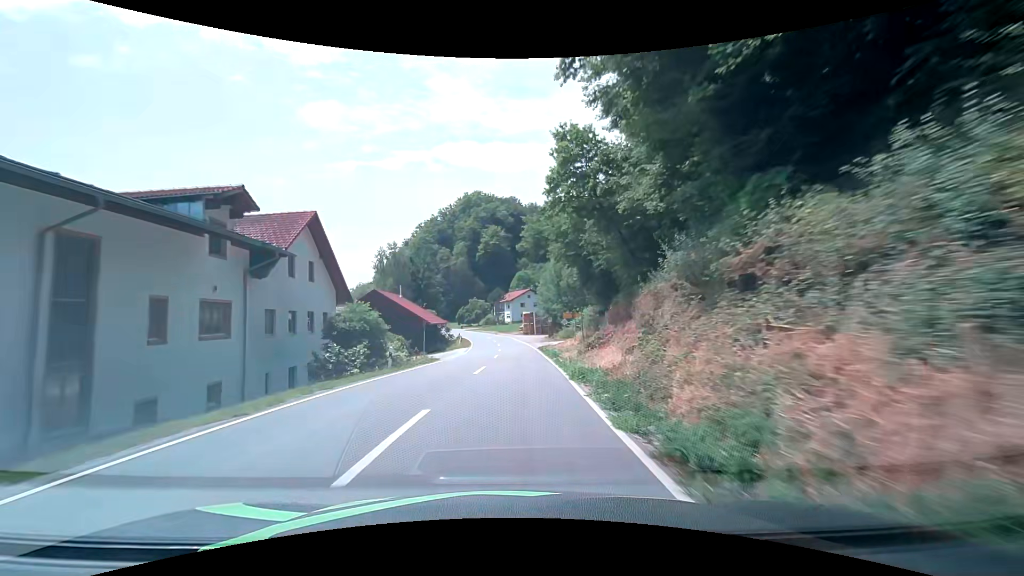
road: secondary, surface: asphalt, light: Day
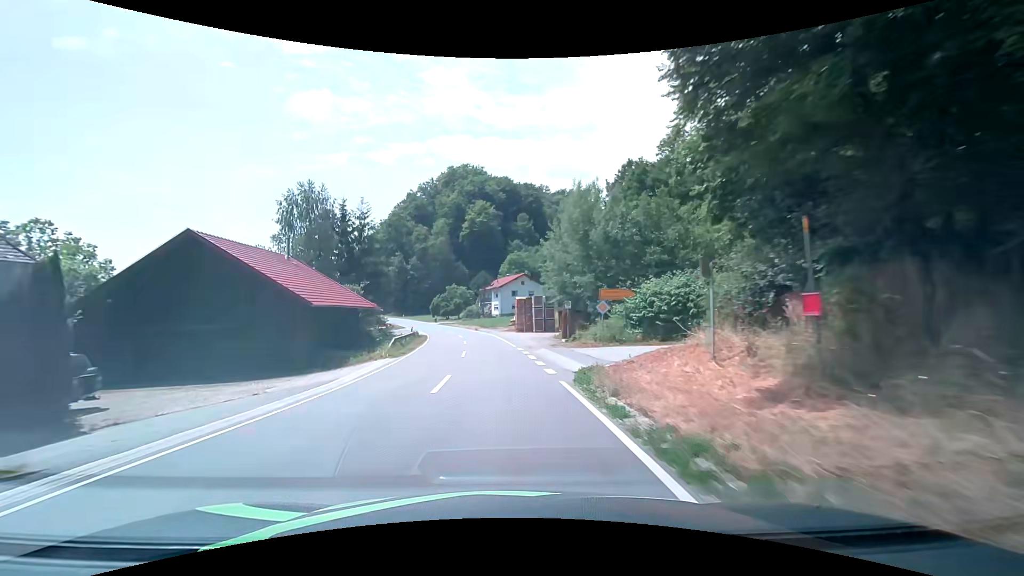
(+0.9, +29.6) m; +1°
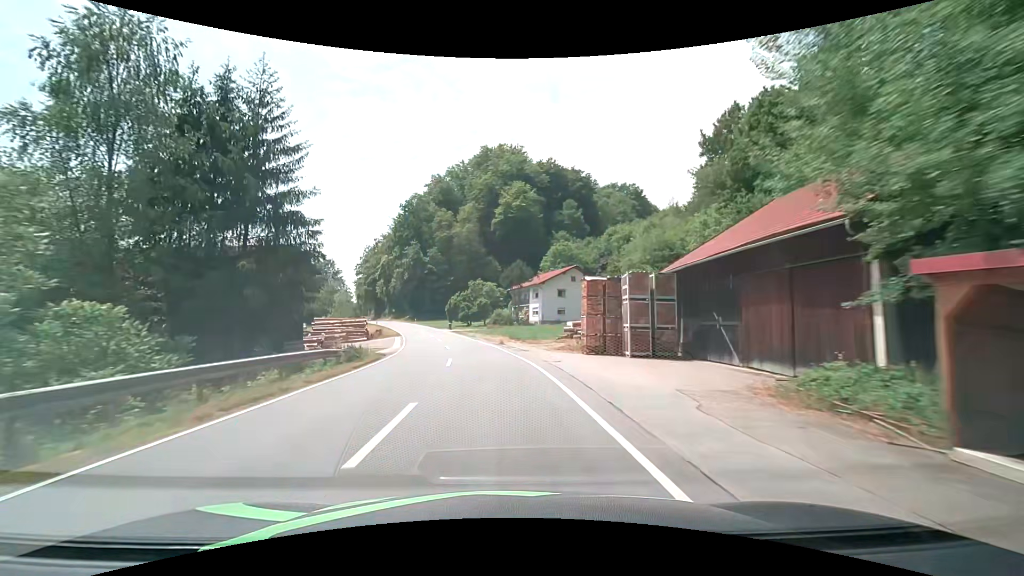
(-0.8, +29.9) m; -4°
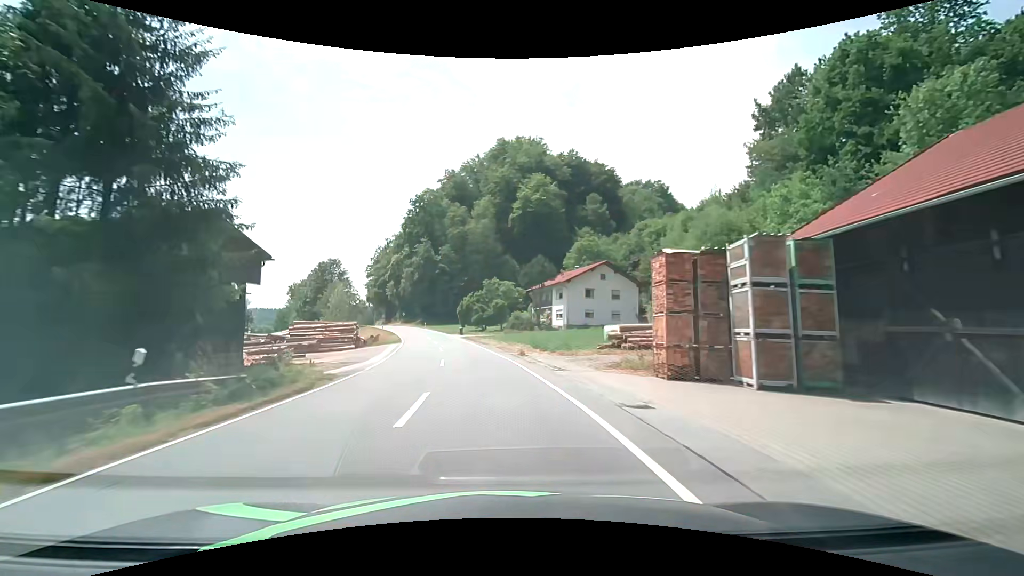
(-0.2, +9.9) m; -2°
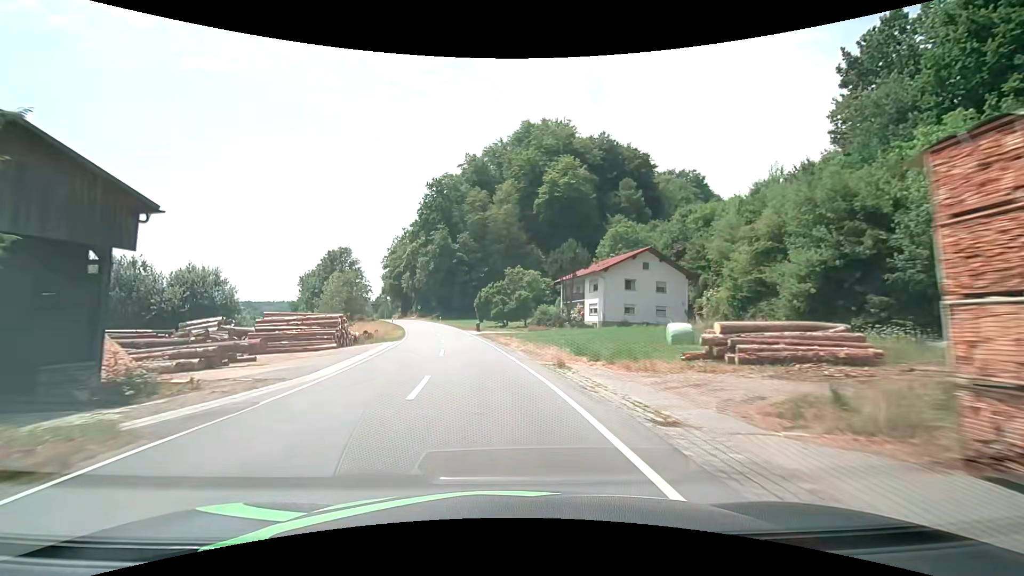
(-0.2, +9.8) m; -2°
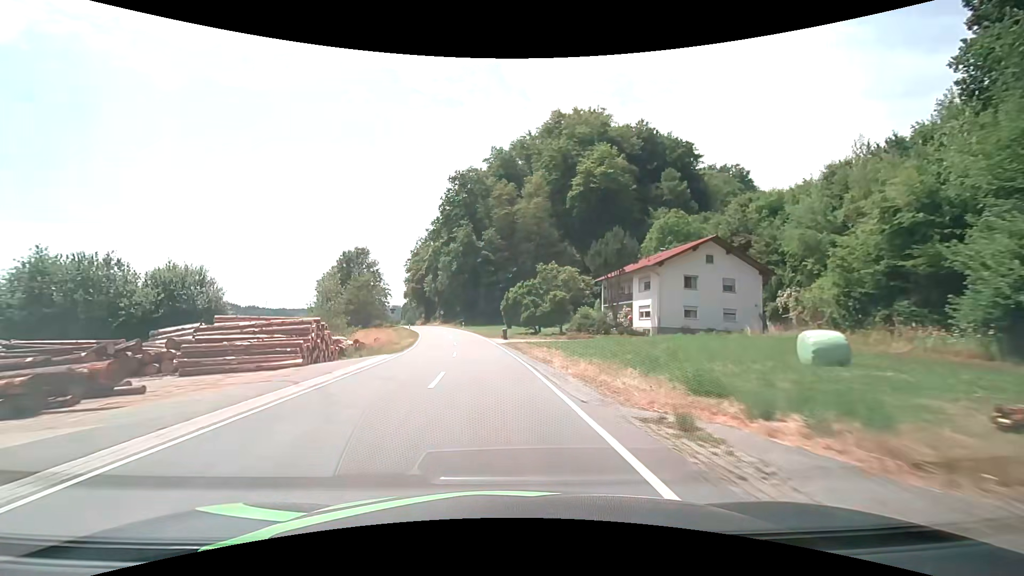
(-0.3, +9.7) m; -3°
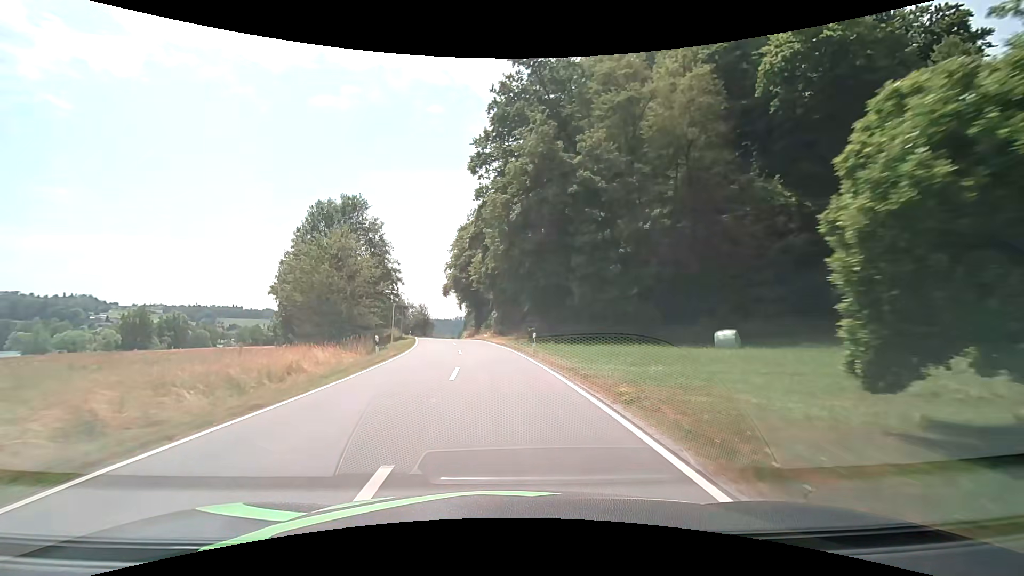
(-3.8, +46.4) m; -8°
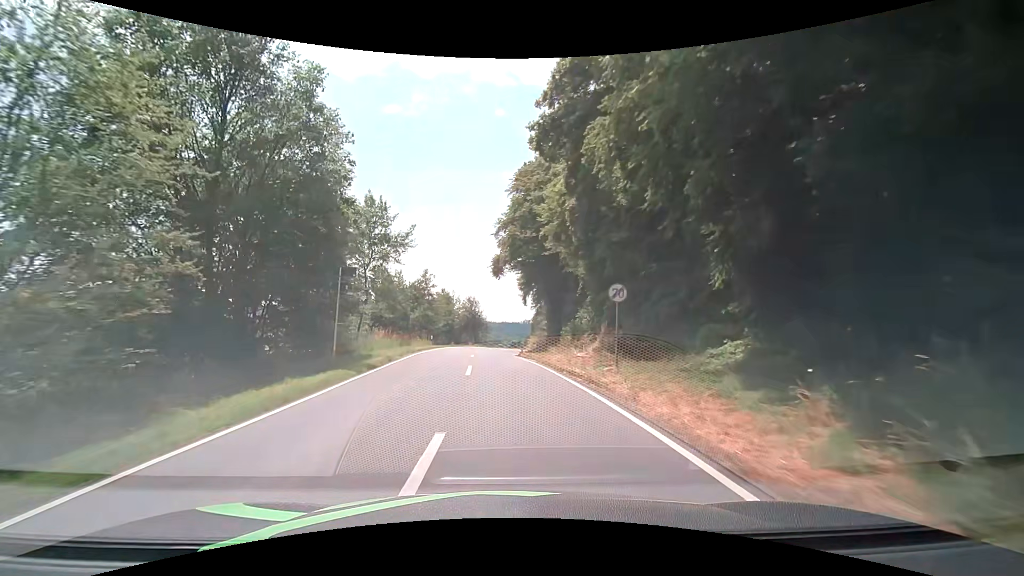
(-2.5, +34.3) m; -8°
(0, +10) (0, +20) (-1, +30) (-1, +40) (0, +50) (0, +60) (+2, +70) (+4, +80) (+7, +89) (+9, +99) m
